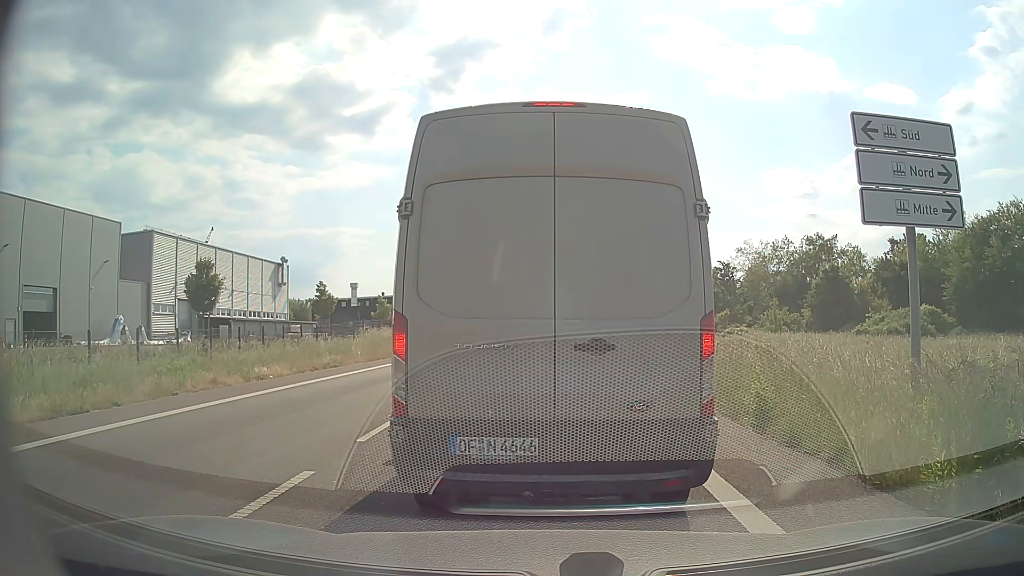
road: secondary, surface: asphalt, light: Day
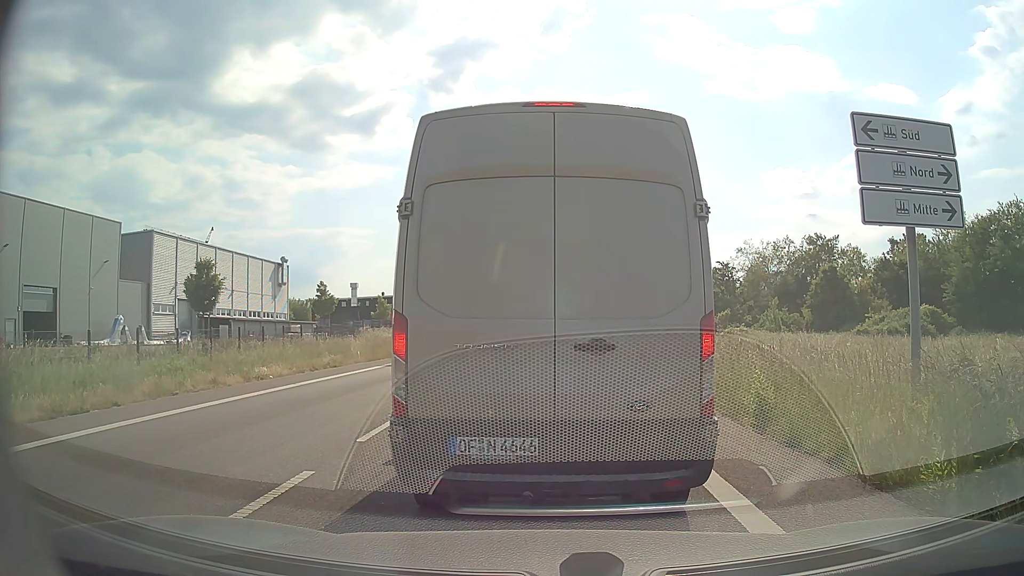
(0.0, 0.0) m; 0°
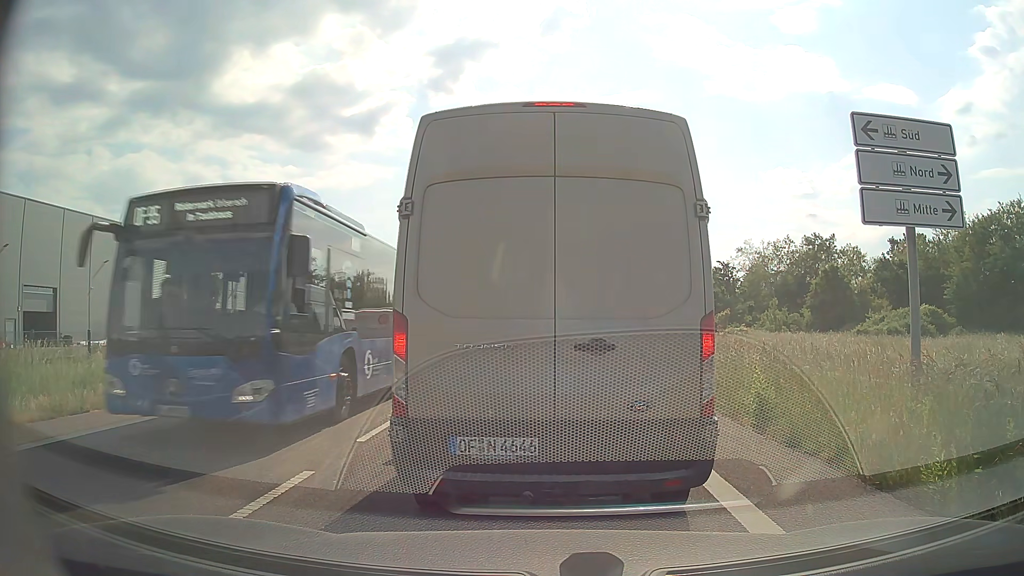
(0.0, 0.0) m; 0°
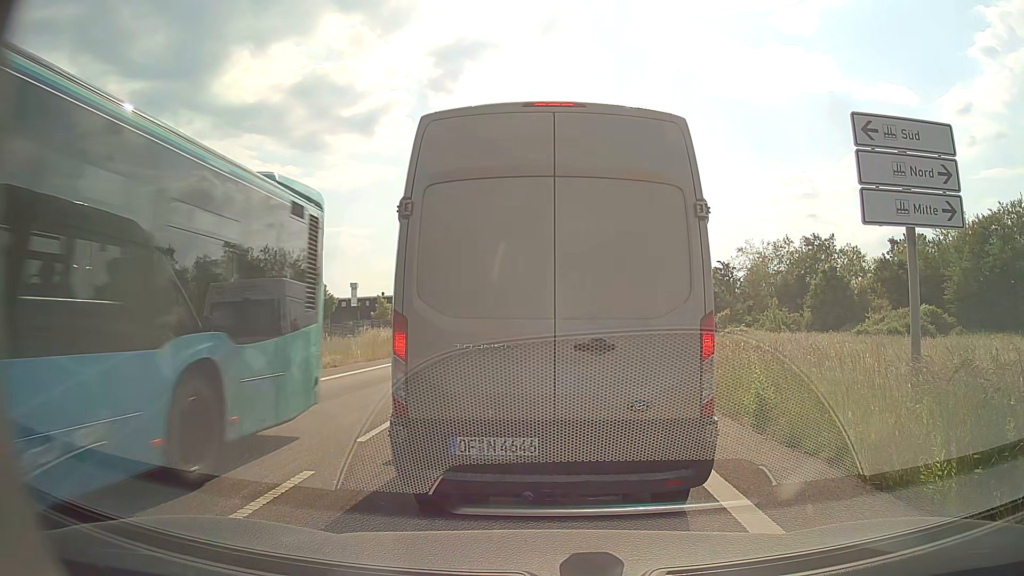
(0.0, 0.0) m; 0°
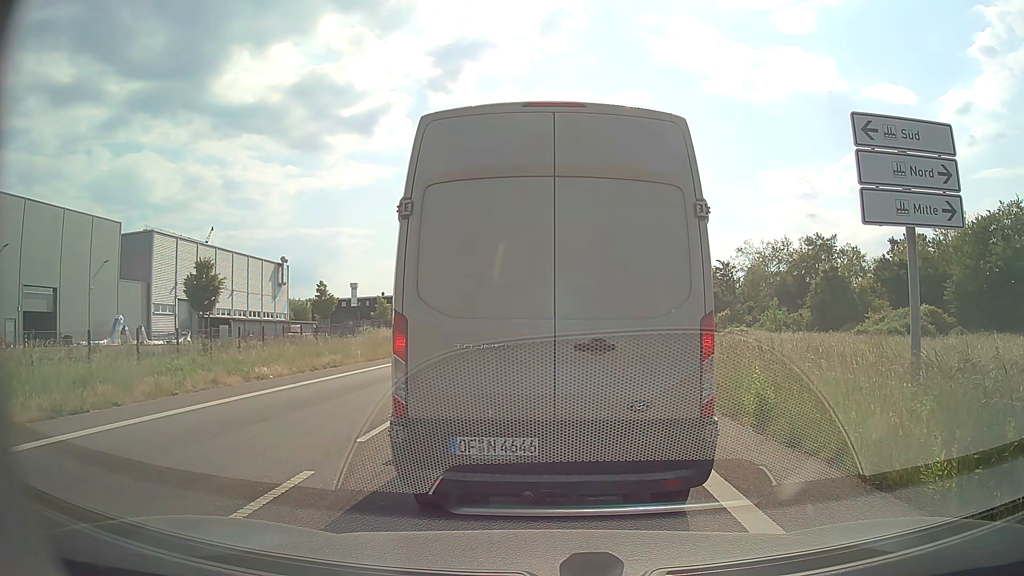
(0.0, 0.0) m; 0°
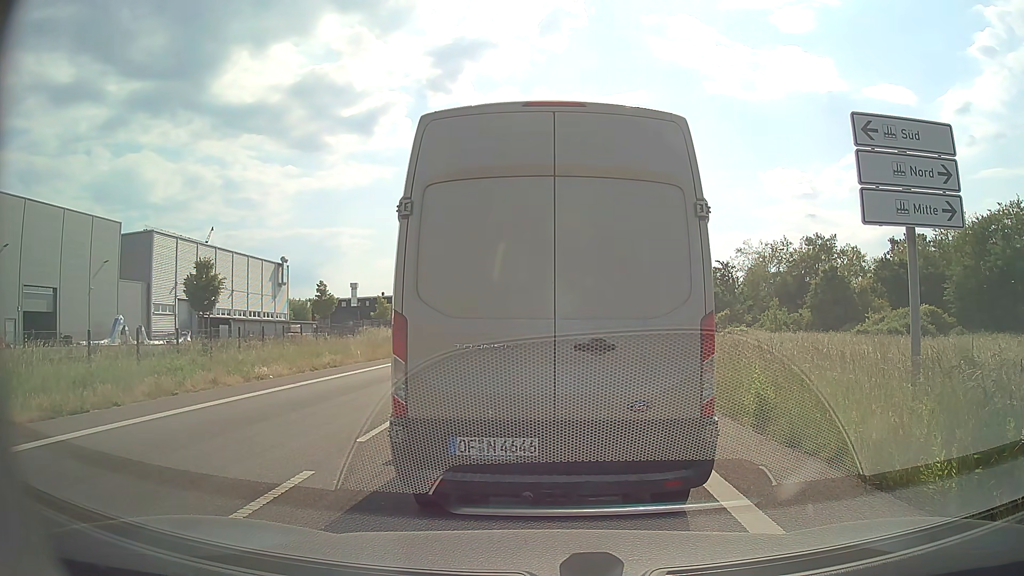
(0.0, 0.0) m; 0°
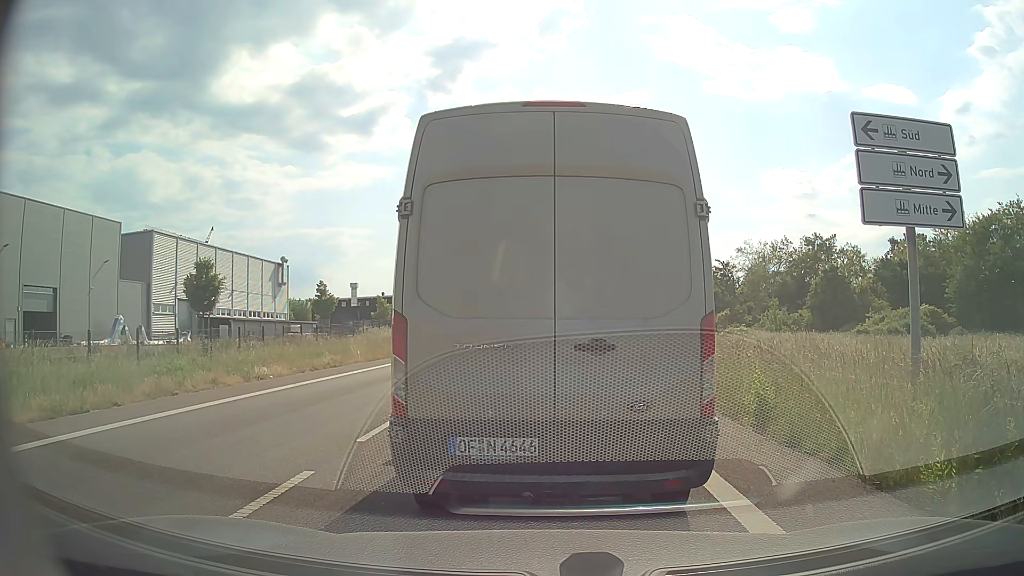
(0.0, 0.0) m; 0°
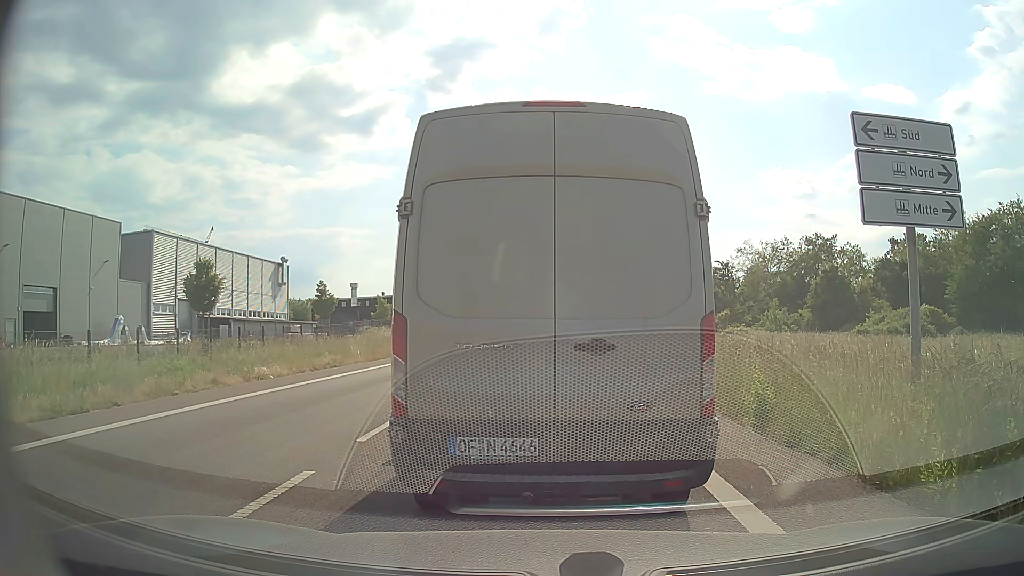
(0.0, 0.0) m; 0°
